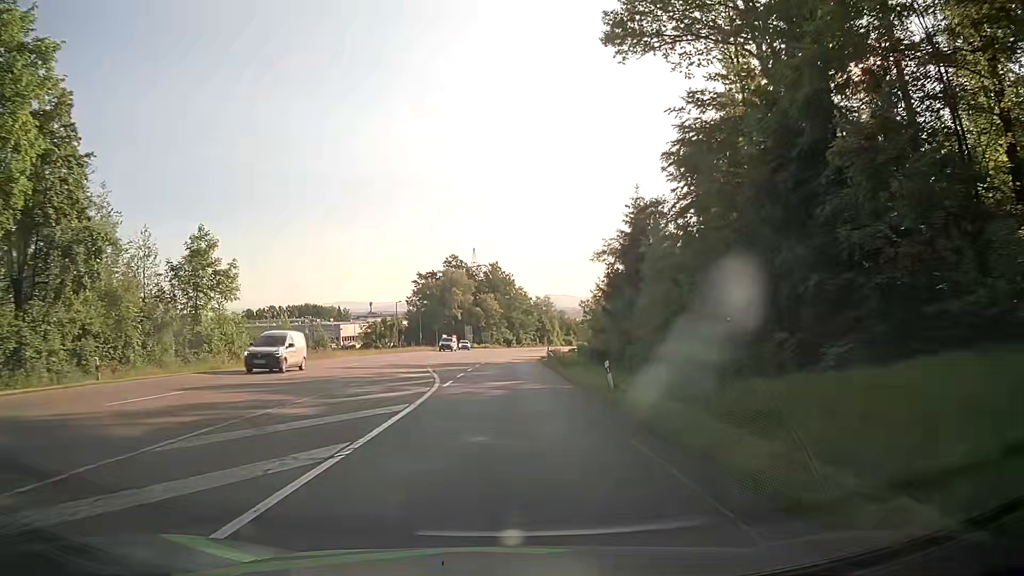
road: secondary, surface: asphalt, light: Day
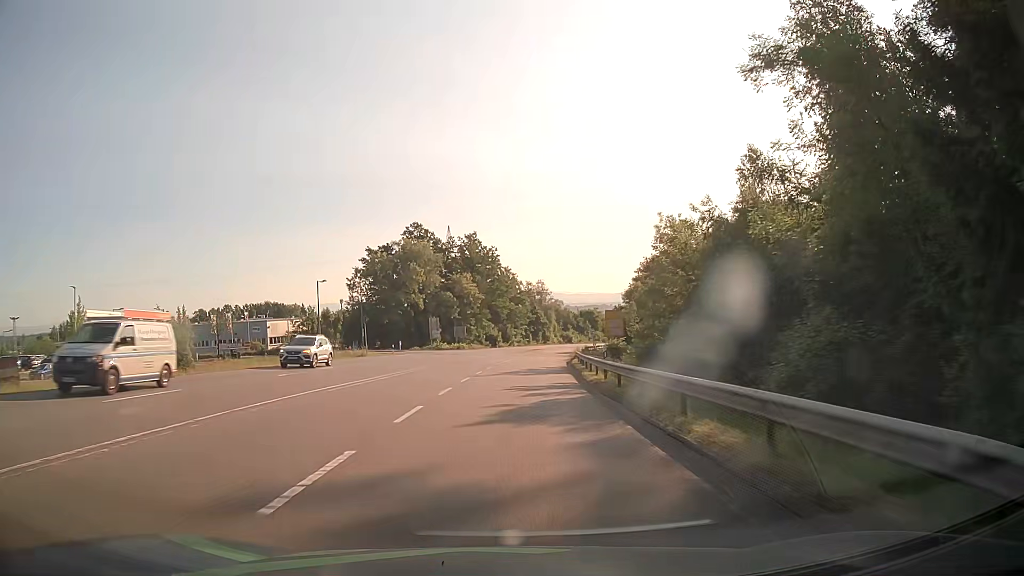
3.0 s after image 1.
(-0.1, +45.2) m; 0°
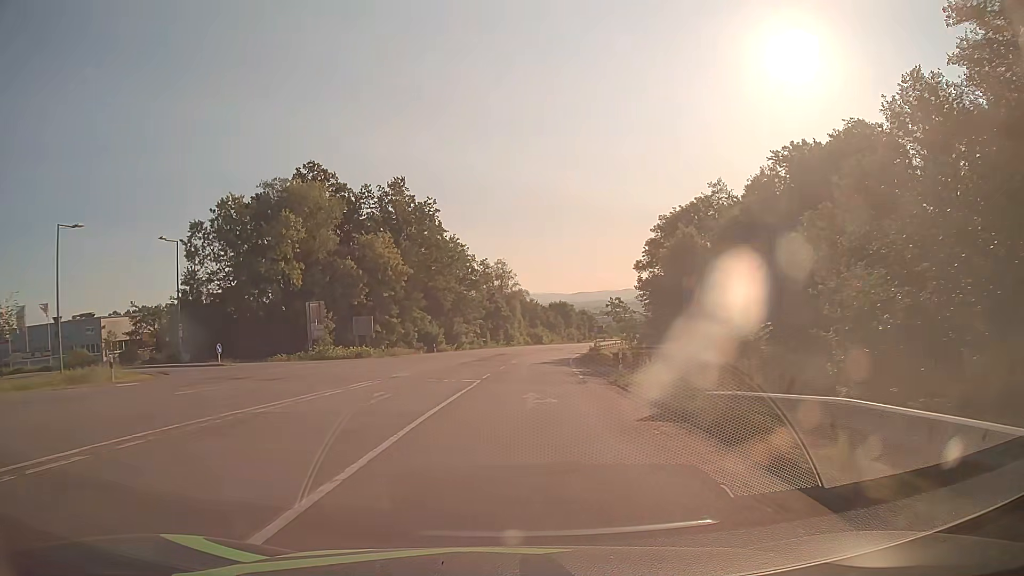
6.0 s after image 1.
(+1.6, +45.1) m; +4°
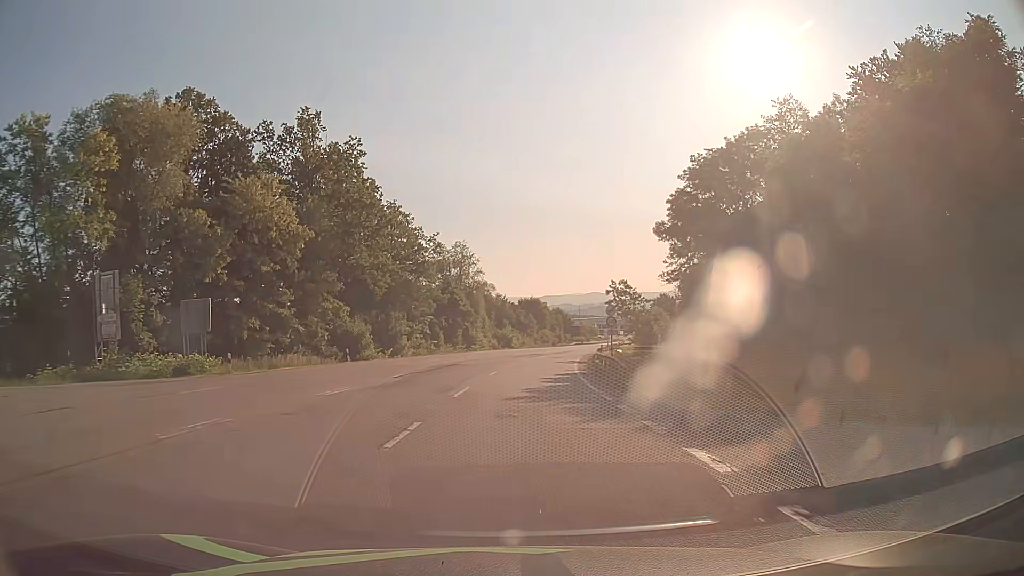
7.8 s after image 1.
(+0.6, +27.0) m; +3°
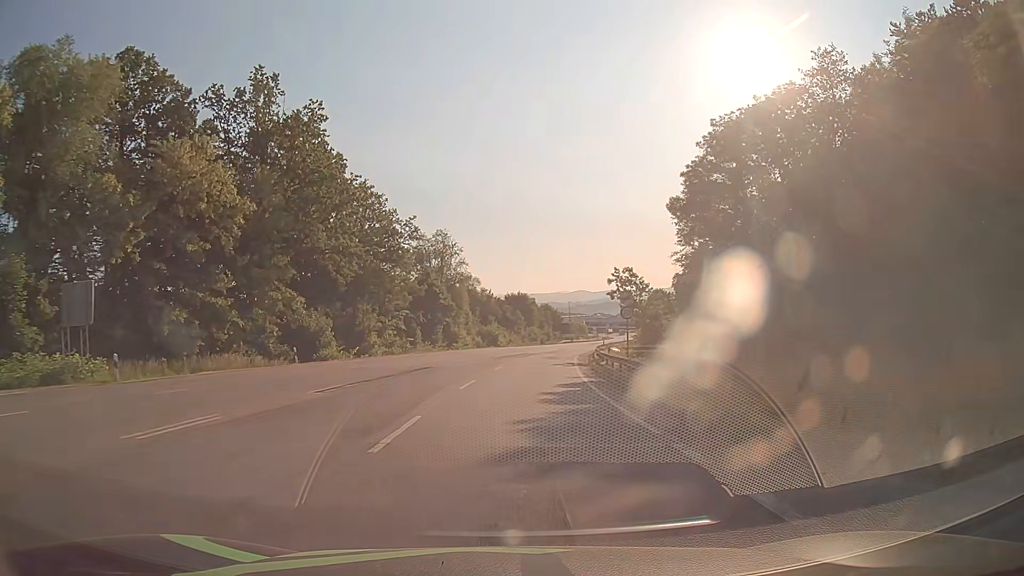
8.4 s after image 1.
(+0.1, +9.0) m; +1°
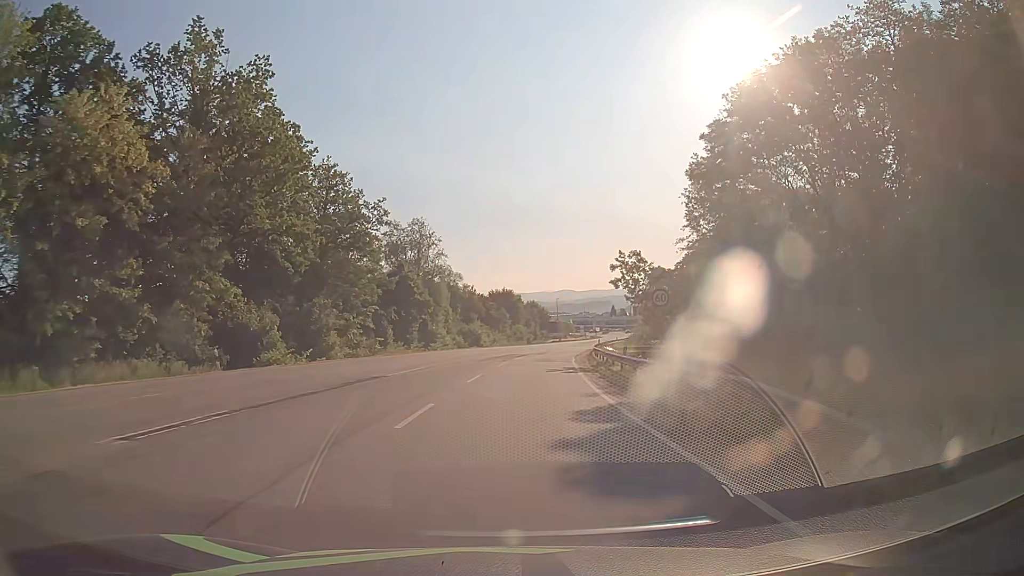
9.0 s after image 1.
(+0.1, +8.9) m; +1°
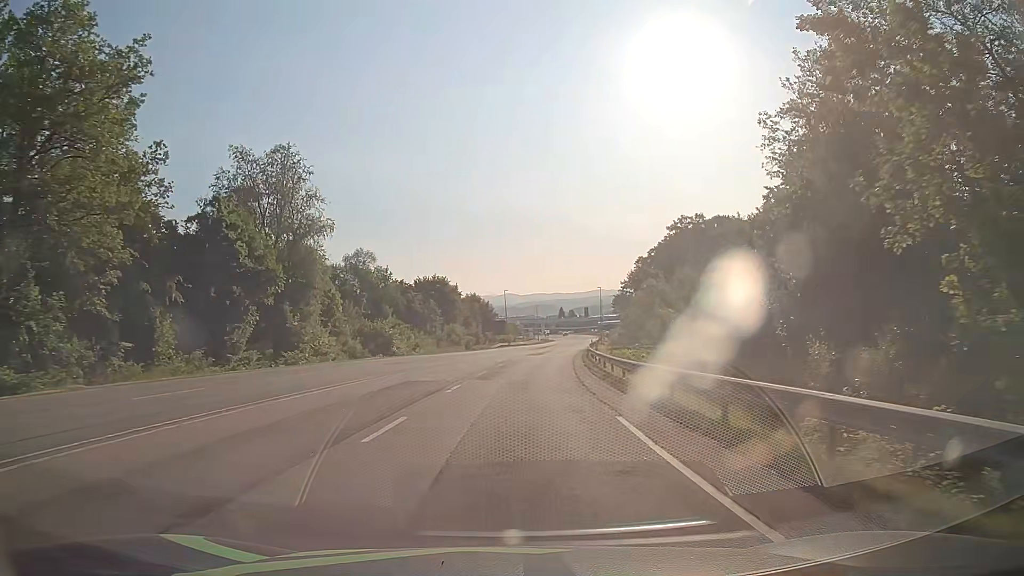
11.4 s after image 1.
(+1.5, +35.8) m; +5°
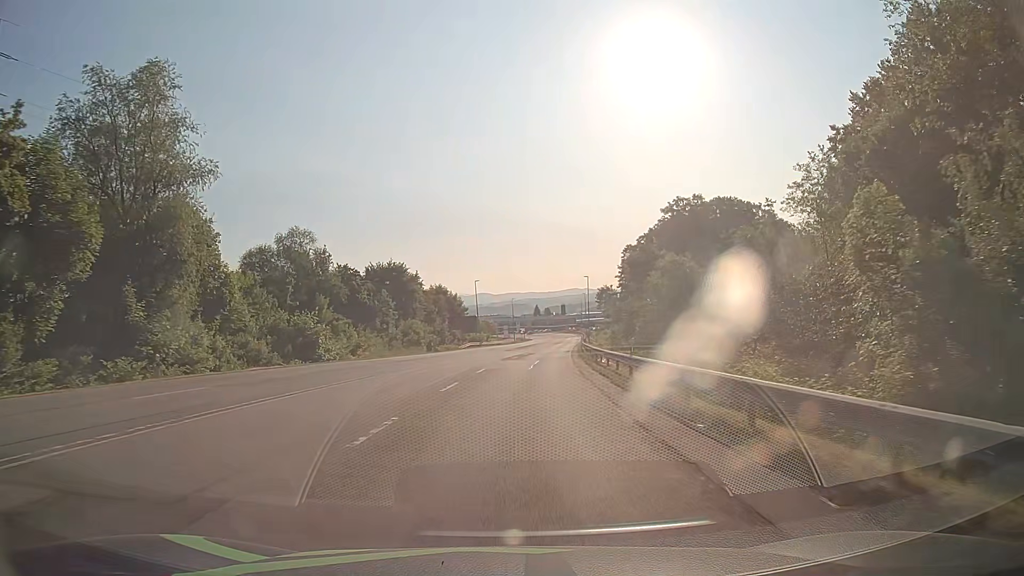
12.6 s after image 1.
(+0.3, +18.0) m; +2°
(0, +10) (0, +20) (+1, +30) (+1, +40) (+2, +50) (+3, +60) (+4, +70) (+5, +80) (+6, +90) (+7, +100) m
